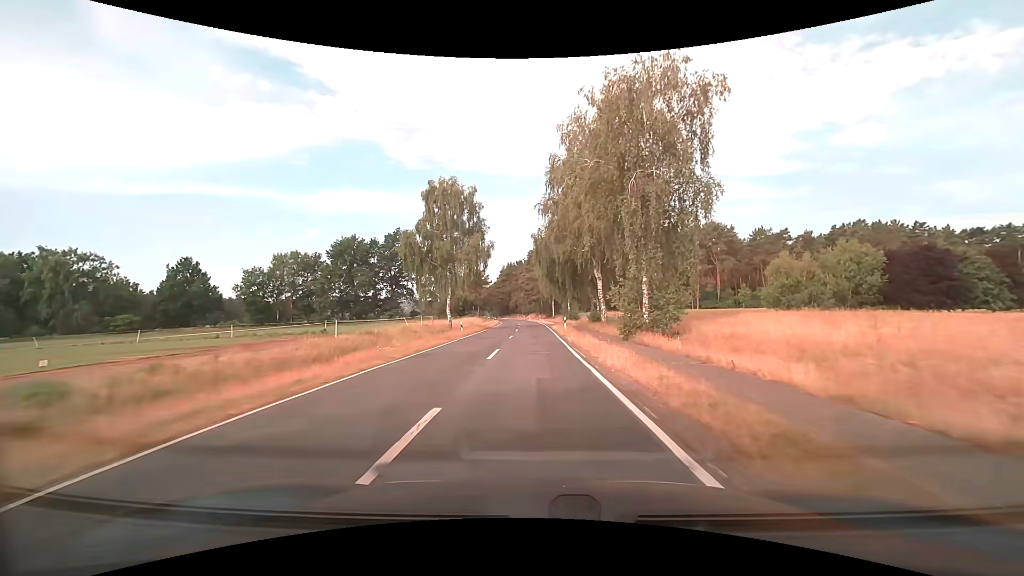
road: tertiary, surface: asphalt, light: Day
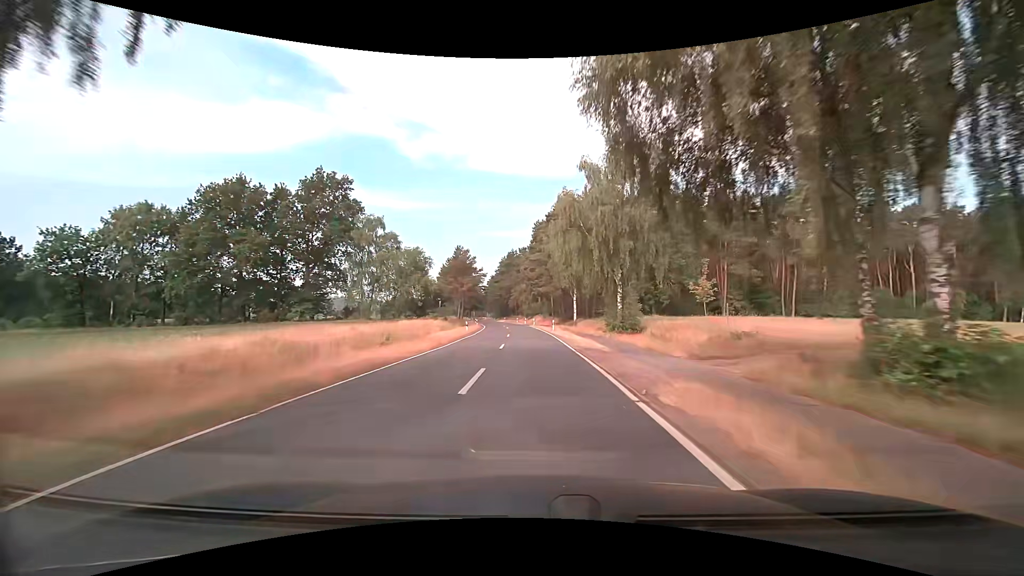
(-0.3, +42.2) m; -1°
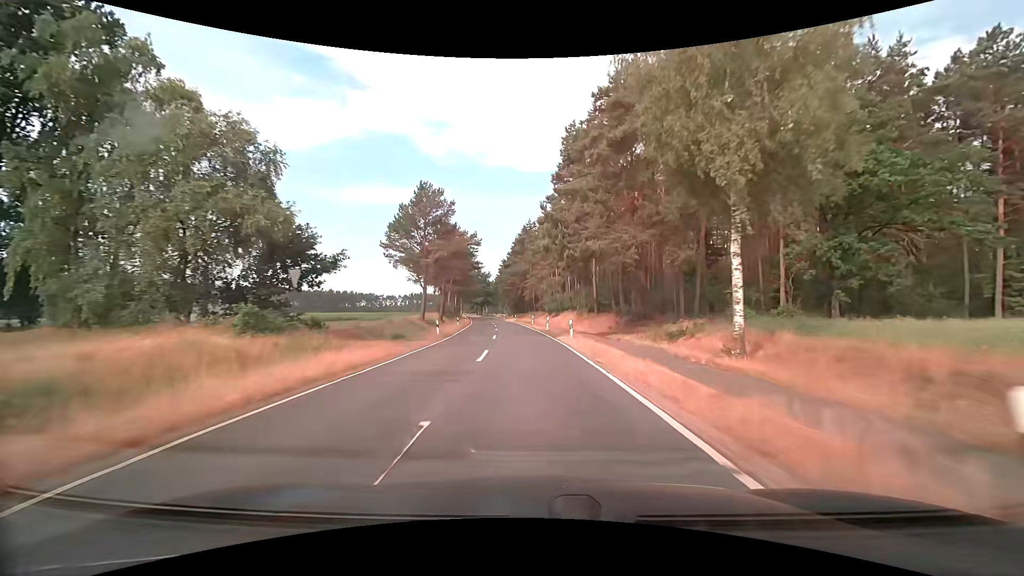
(-0.6, +42.2) m; -2°
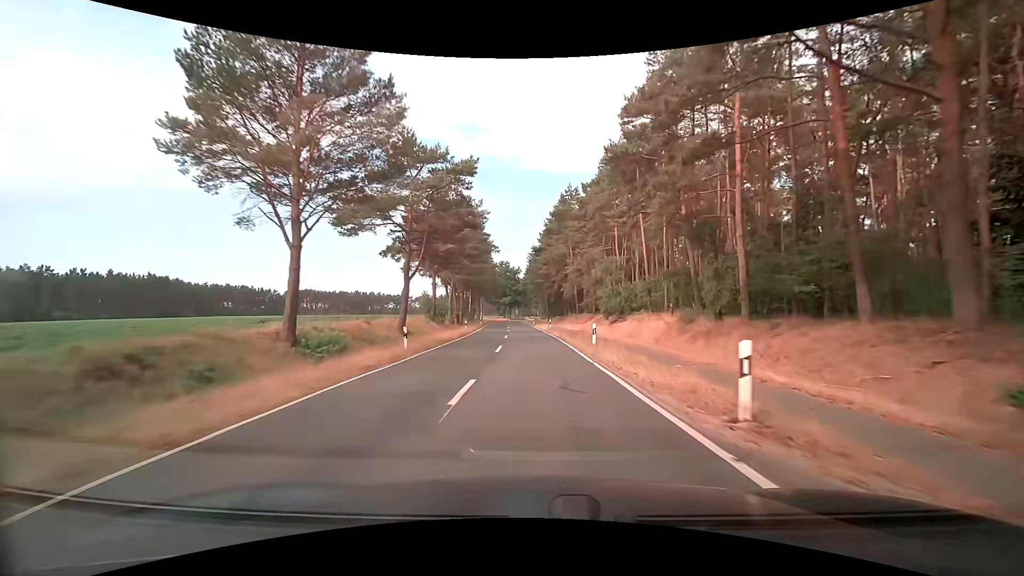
(-1.0, +31.7) m; -4°
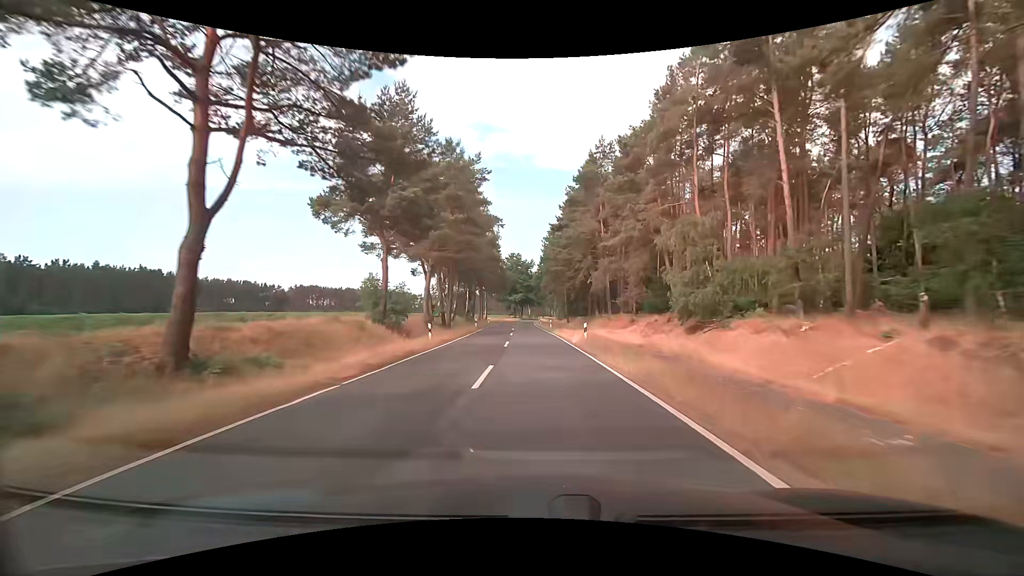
(-0.4, +21.1) m; -2°
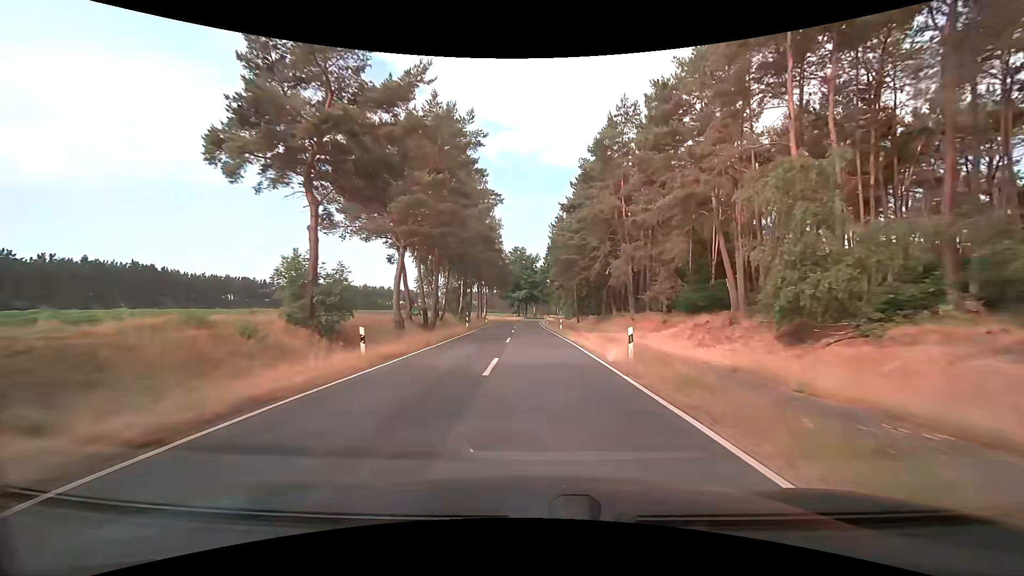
(0.0, +10.5) m; 0°
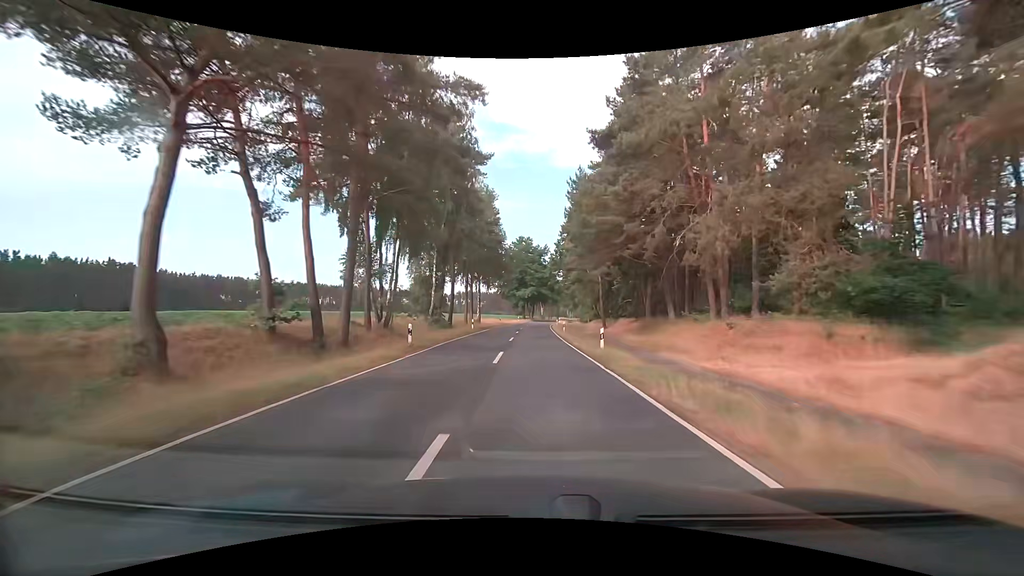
(-0.3, +21.1) m; 0°
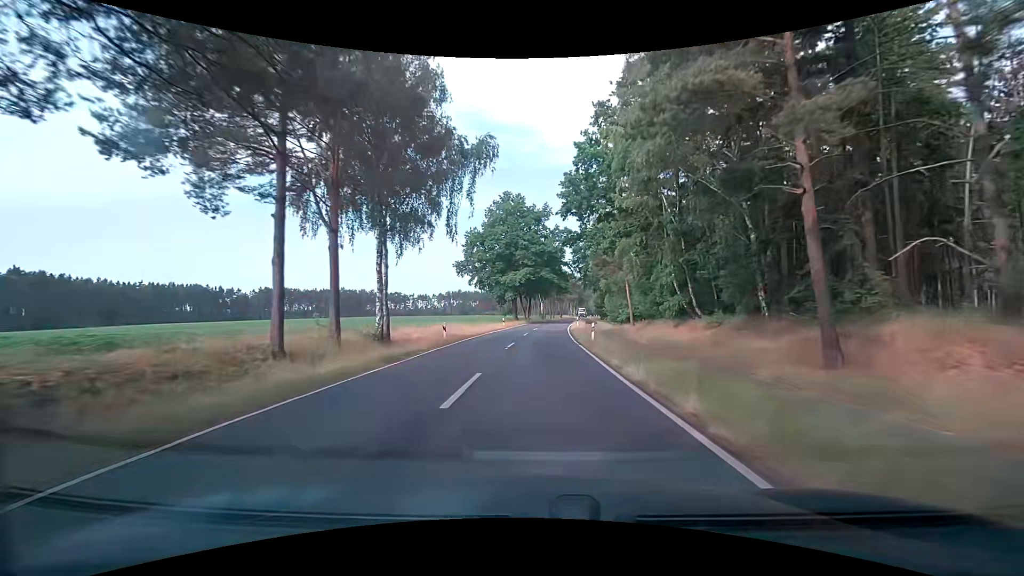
(-0.6, +42.2) m; 0°
(0, +10) (0, +20) (+1, +30) (+1, +40) (+2, +50) (+3, +60) (+4, +70) (+5, +80) (+6, +90) (+8, +100) m
